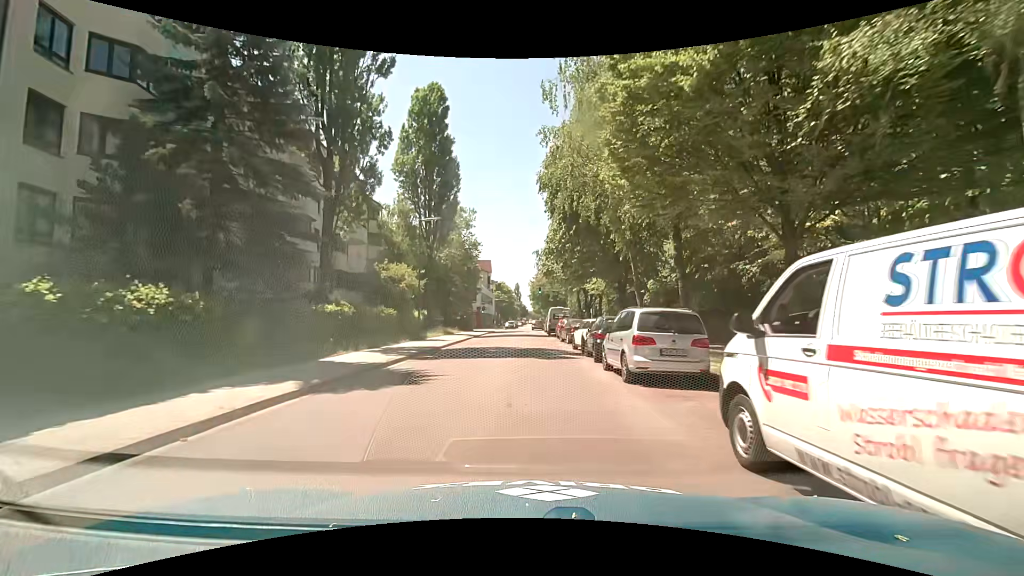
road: tertiary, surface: asphalt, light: Day
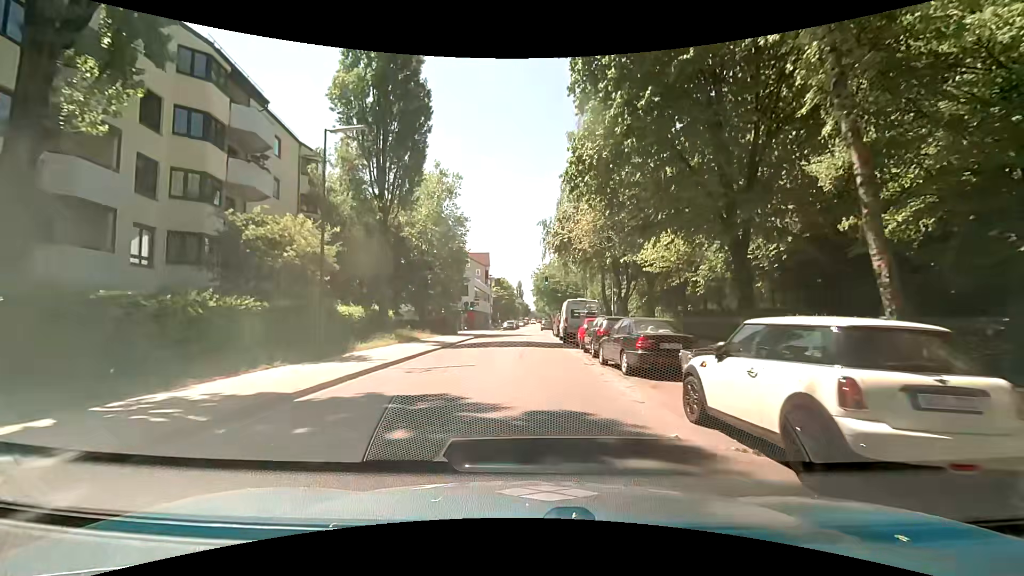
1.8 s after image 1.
(0.0, +16.6) m; -2°
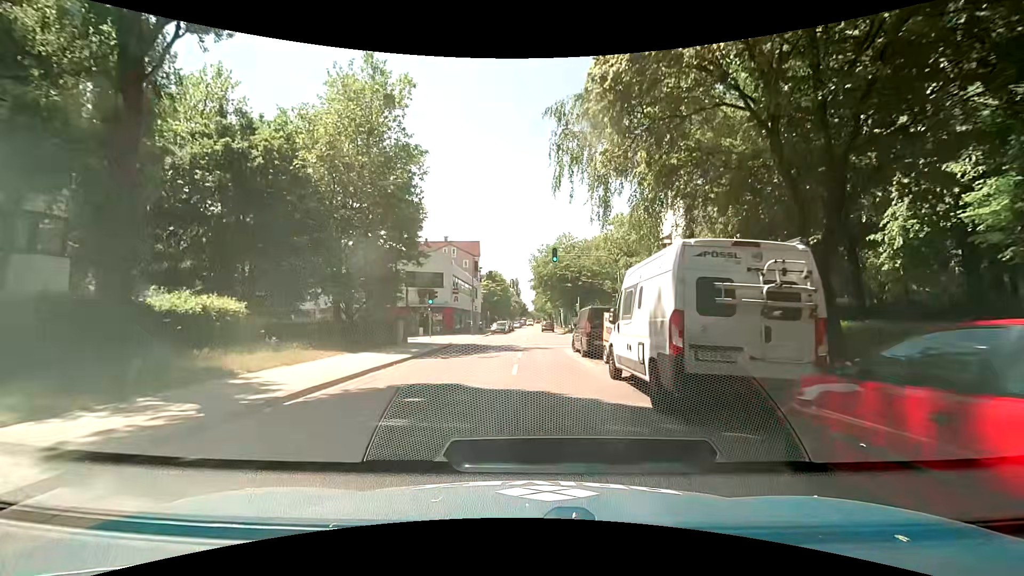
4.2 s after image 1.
(+0.6, +21.1) m; +3°
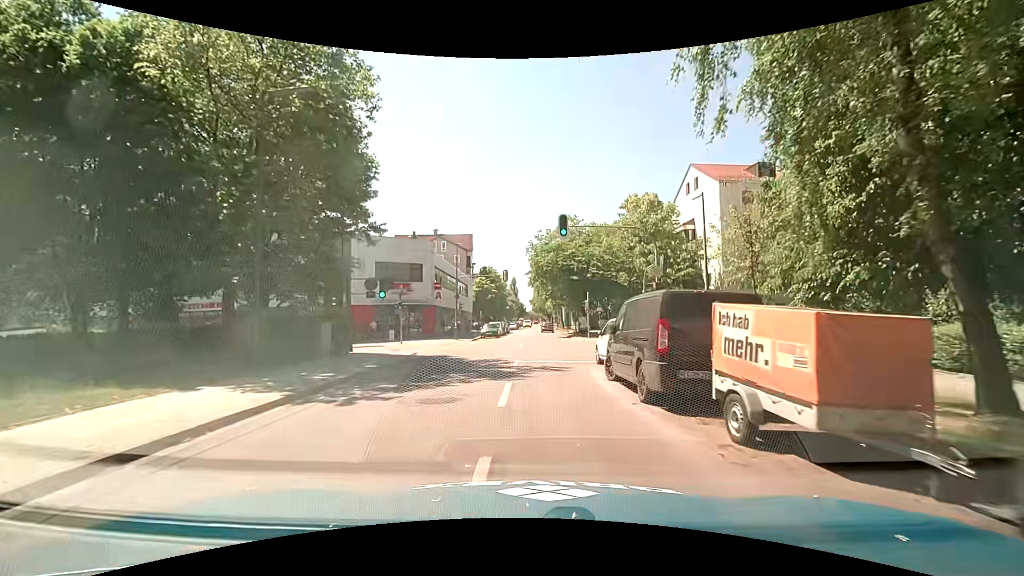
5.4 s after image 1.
(-0.1, +10.2) m; 0°
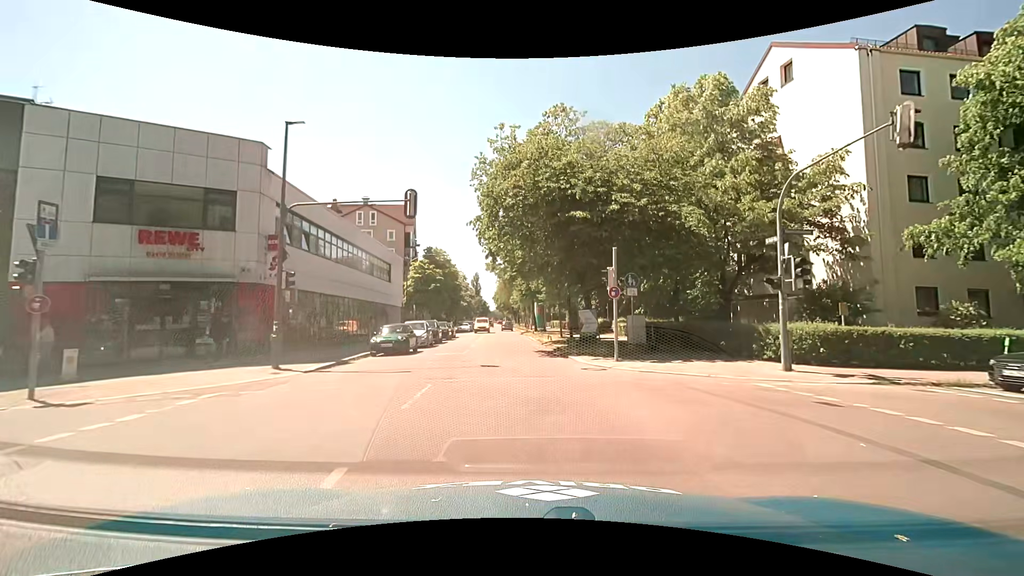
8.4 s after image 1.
(+0.4, +26.0) m; +3°
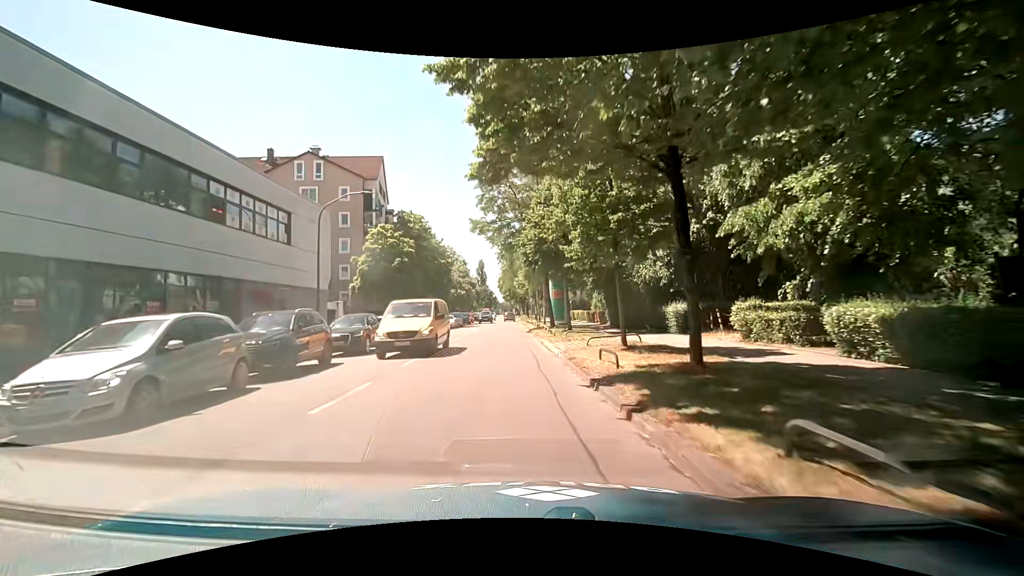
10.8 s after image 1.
(-0.2, +21.9) m; -2°
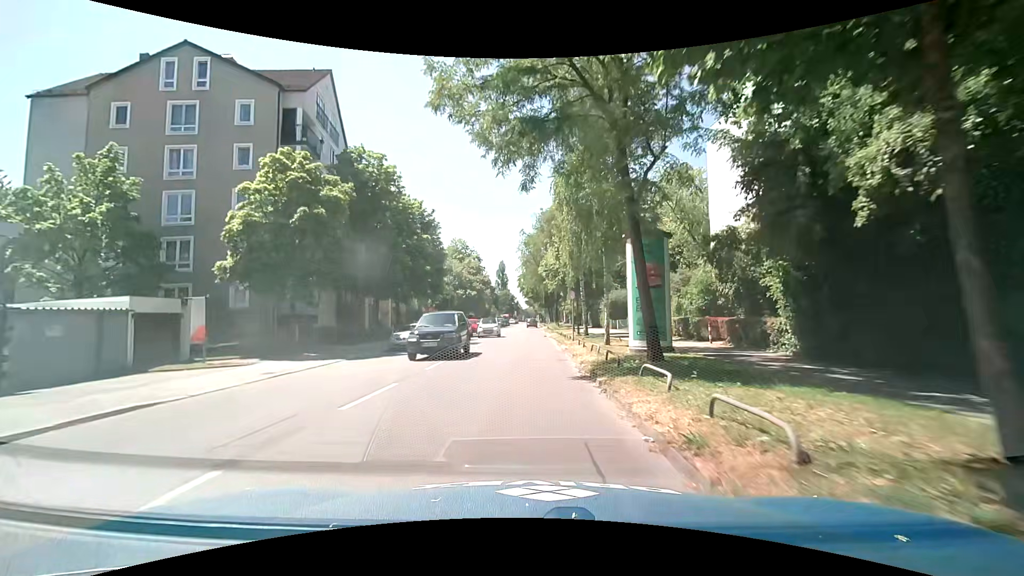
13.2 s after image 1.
(-0.3, +23.7) m; -2°
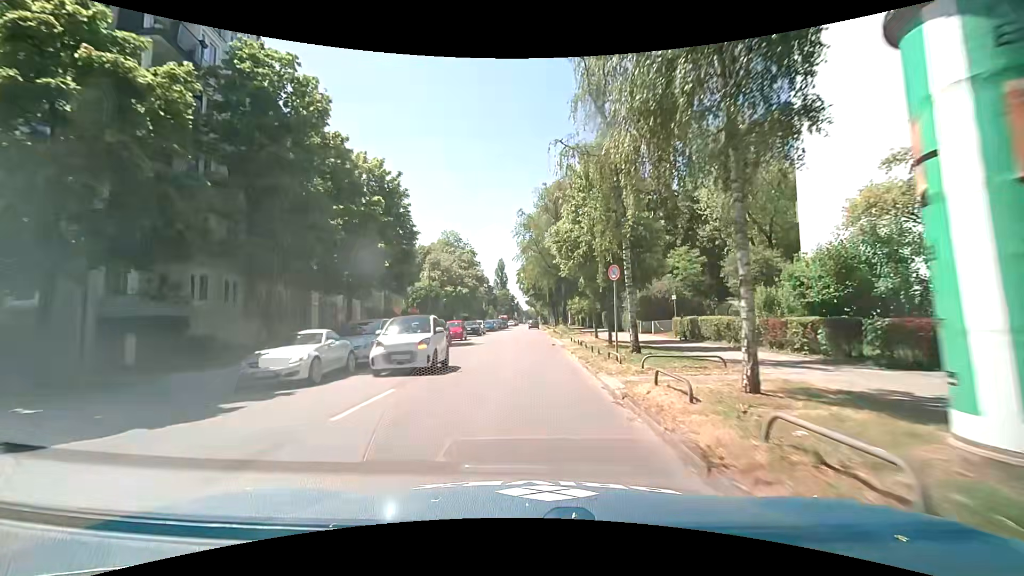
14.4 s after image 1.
(0.0, +12.8) m; 0°
(0, +10) (0, +20) (0, +30) (0, +40) (0, +50) (0, +60) (+1, +70) (+1, +80) (+1, +90) (+1, +100) m
